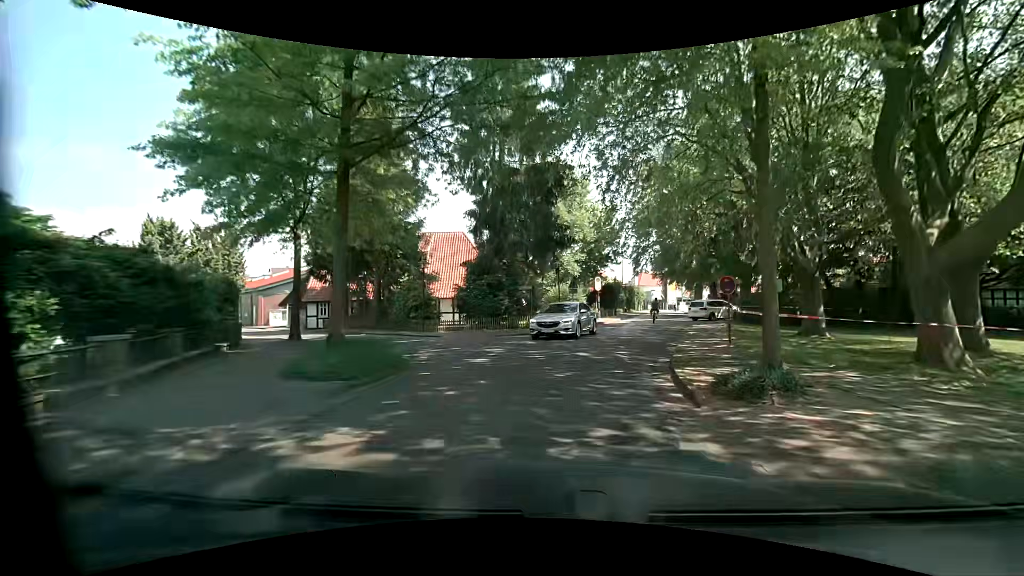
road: residential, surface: asphalt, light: Day
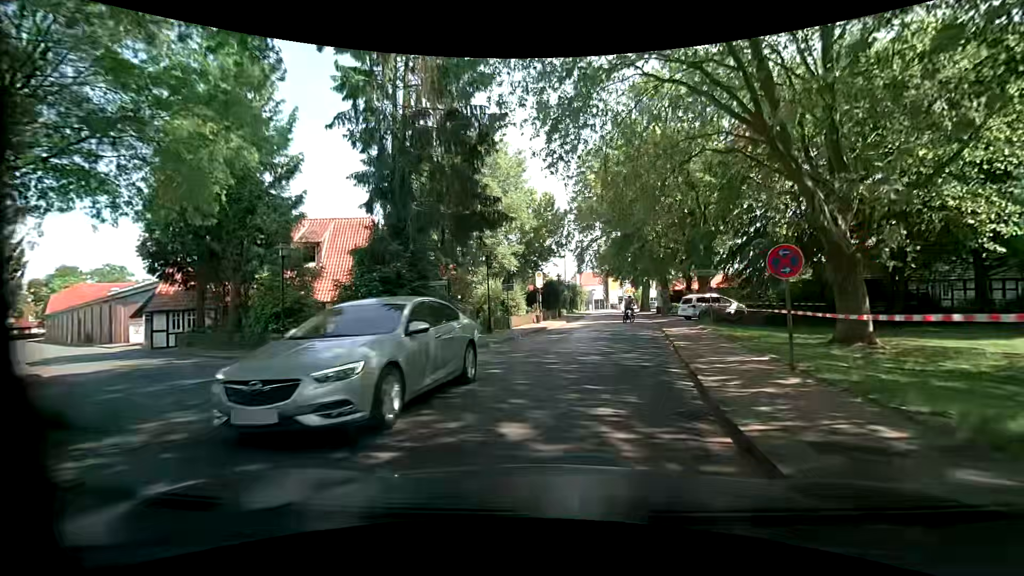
(+0.6, +8.4) m; +8°
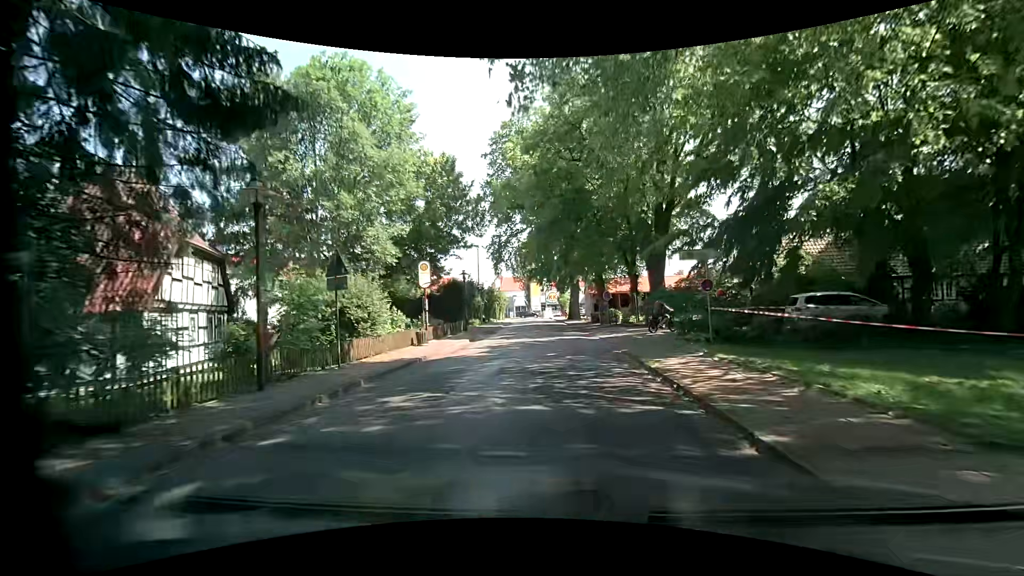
(+1.1, +13.0) m; +10°
